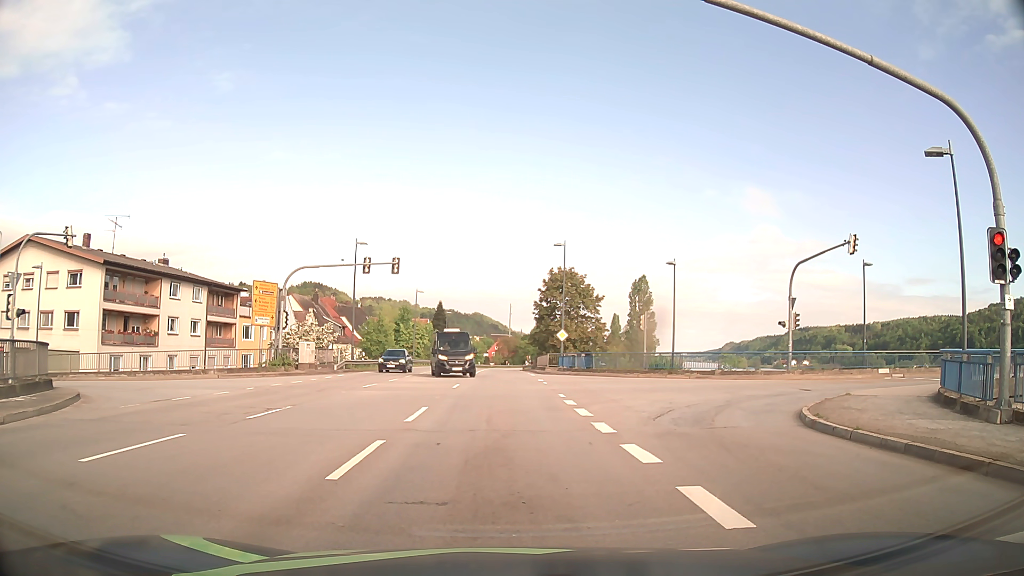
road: primary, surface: asphalt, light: Day
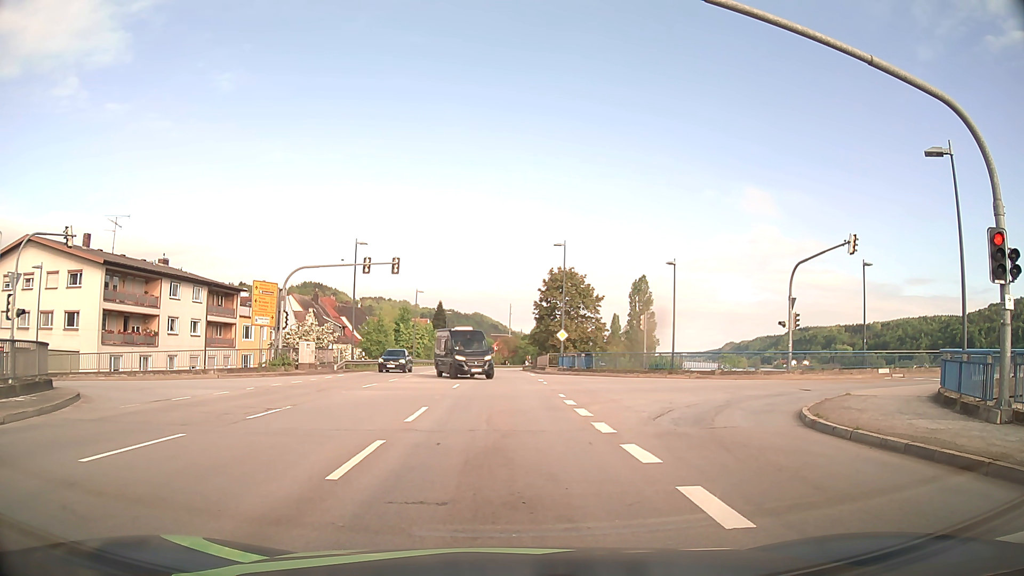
(0.0, 0.0) m; 0°
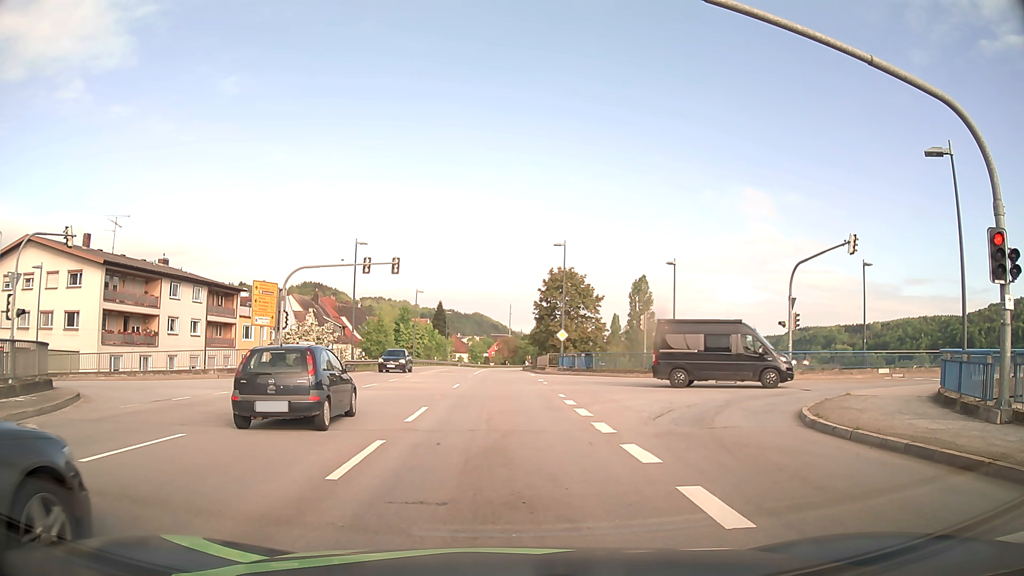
(0.0, 0.0) m; 0°
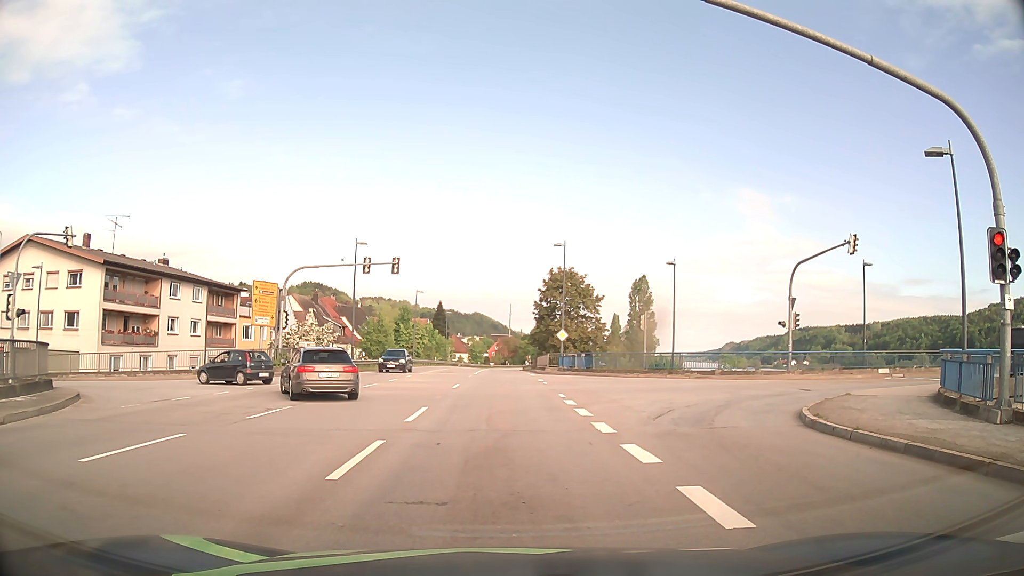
(0.0, 0.0) m; 0°
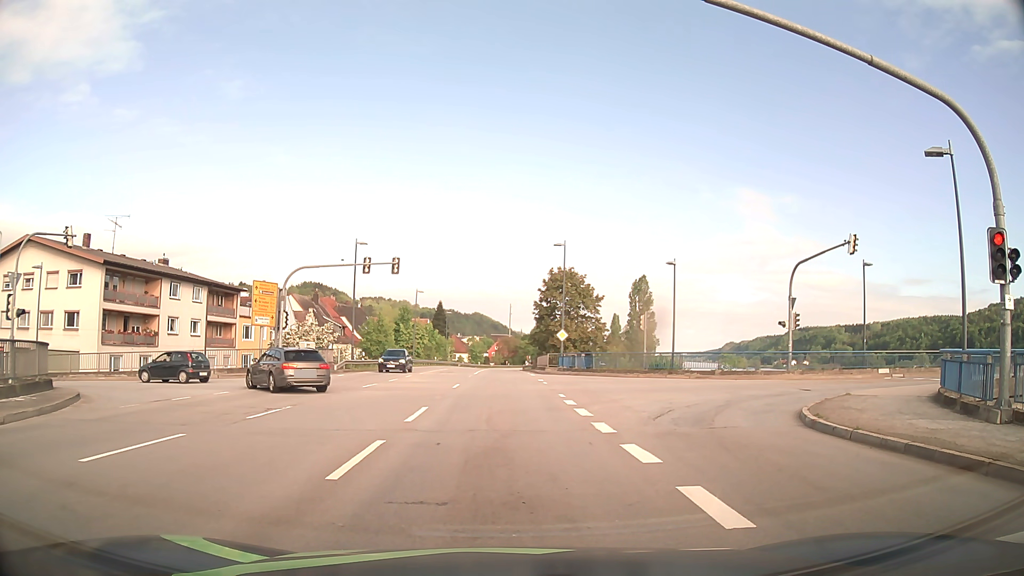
(0.0, 0.0) m; 0°
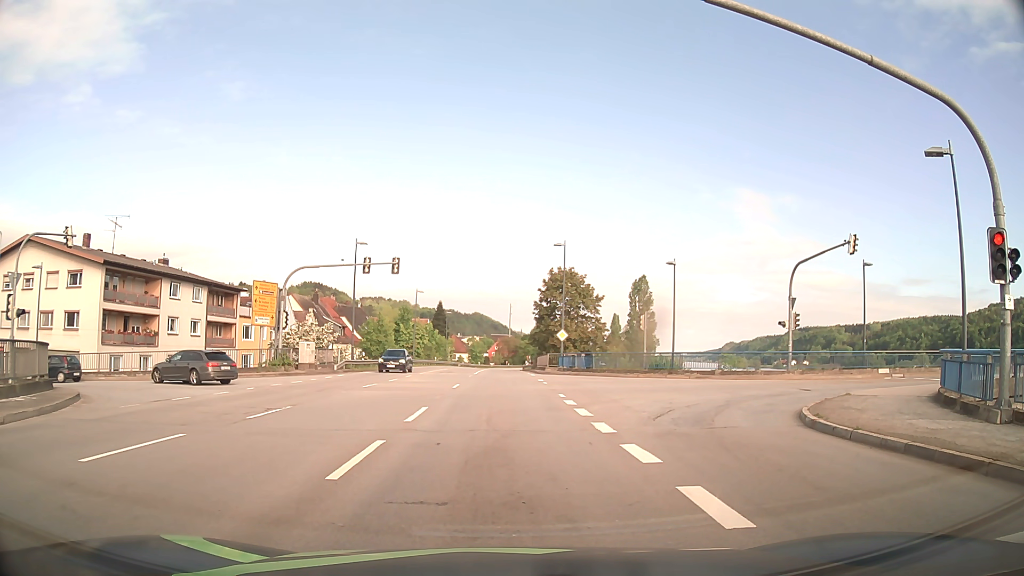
(0.0, 0.0) m; 0°
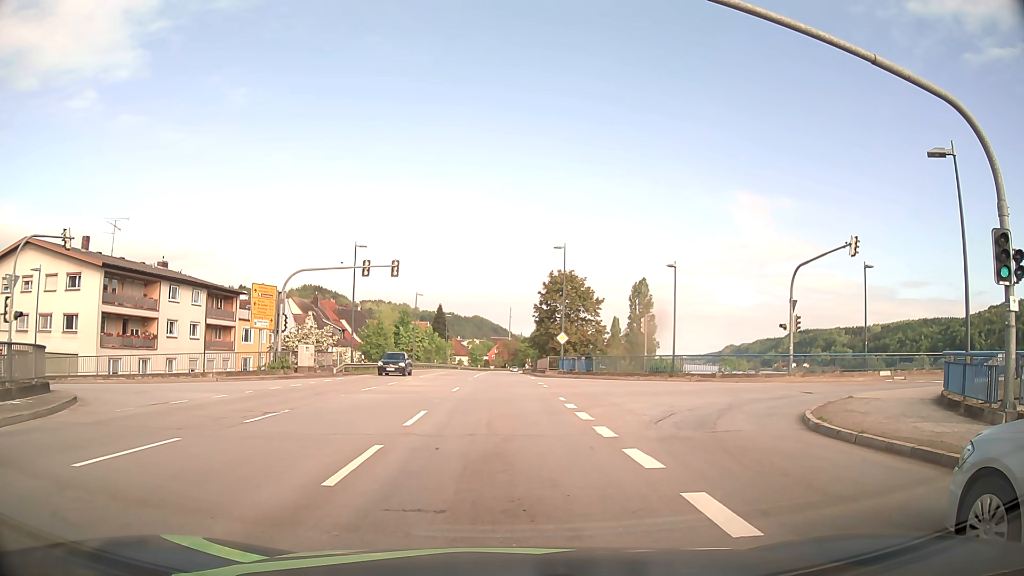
(0.0, +0.1) m; 0°
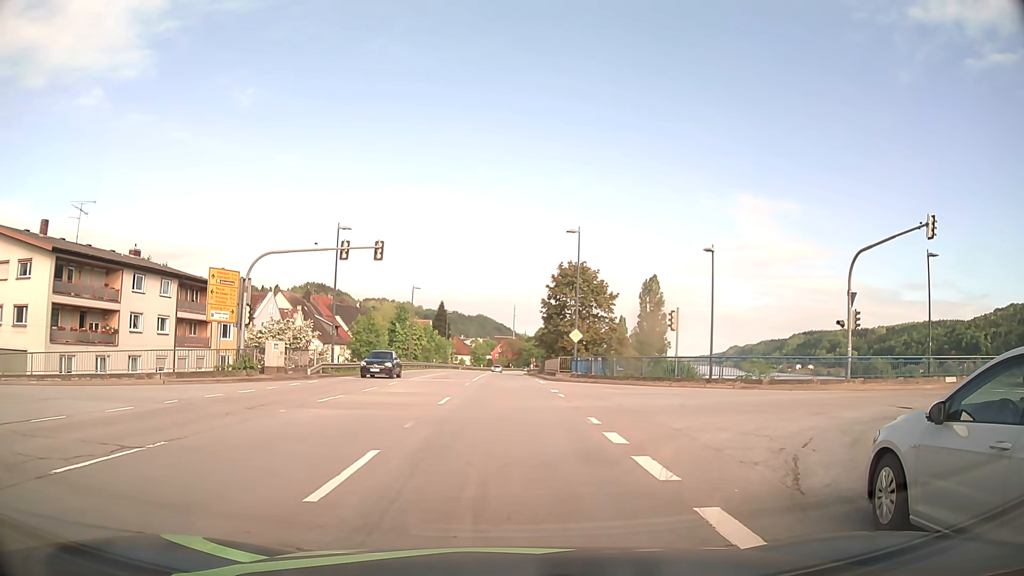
(0.0, +6.9) m; 0°
(0, +10) (0, +20) (0, +30) (0, +40) (0, +50) (0, +60) (0, +70) (0, +80) (0, +90) (+1, +100) m
